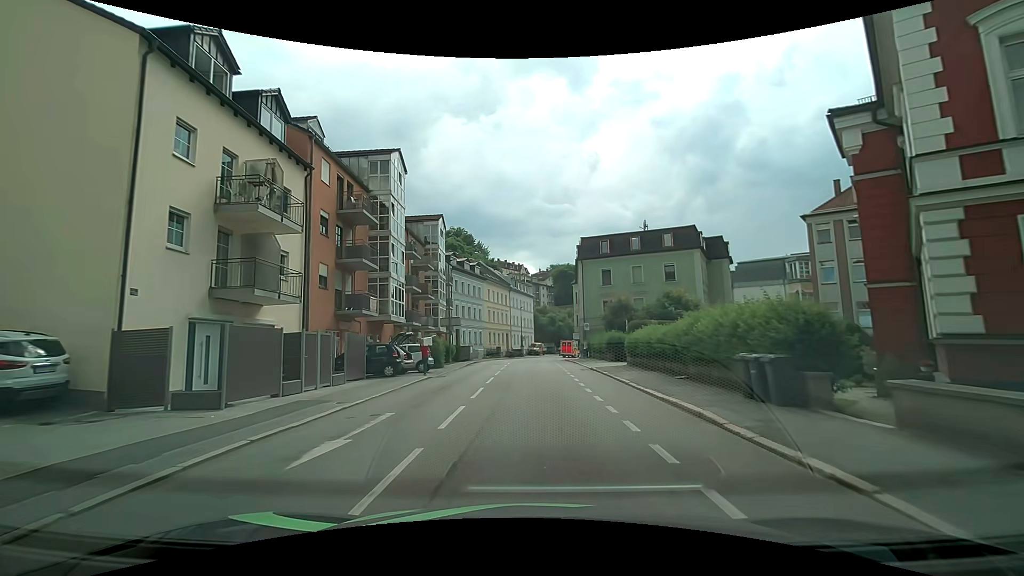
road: tertiary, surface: asphalt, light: Day
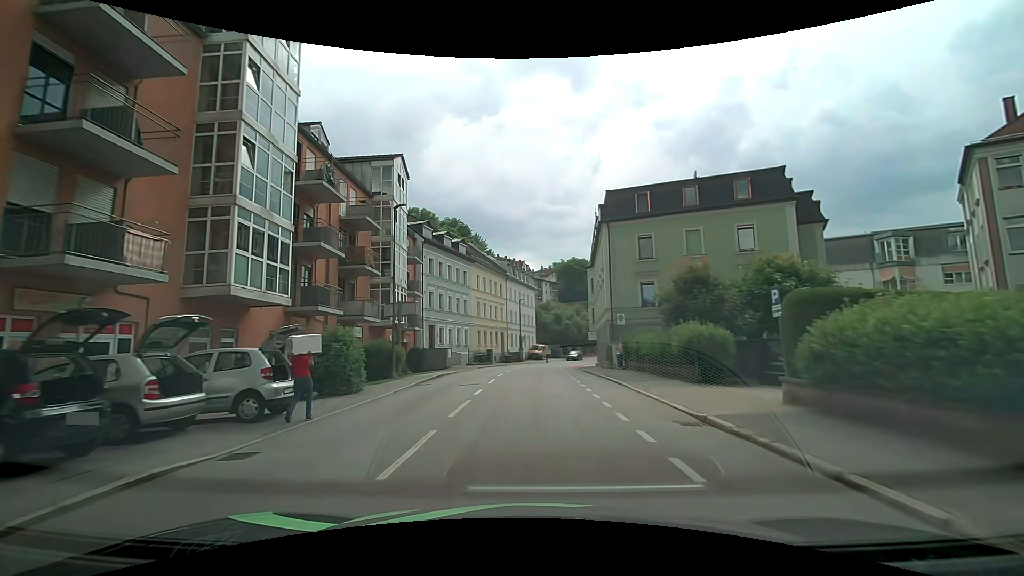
(-0.2, +16.8) m; 0°
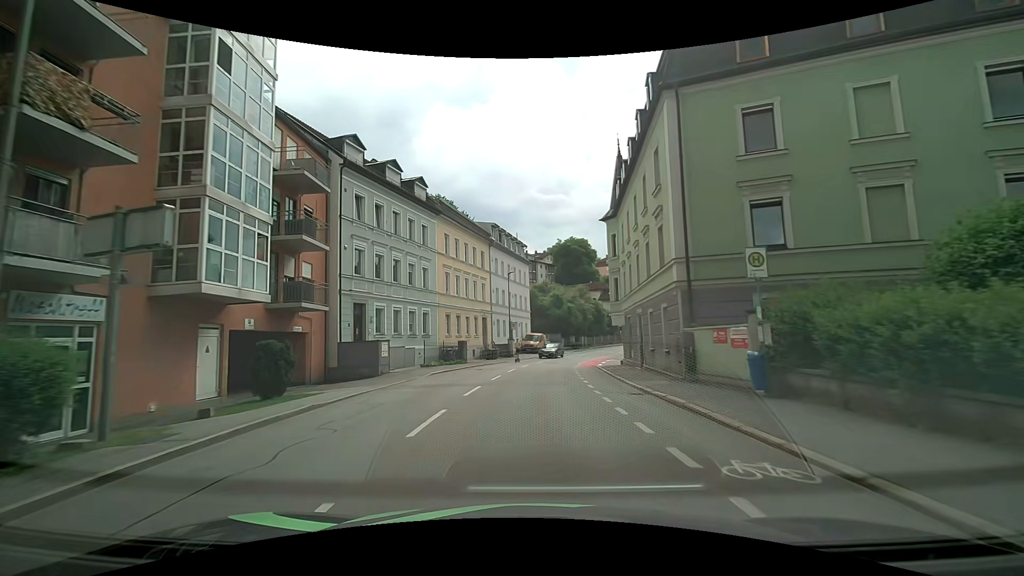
(-0.1, +17.7) m; 0°
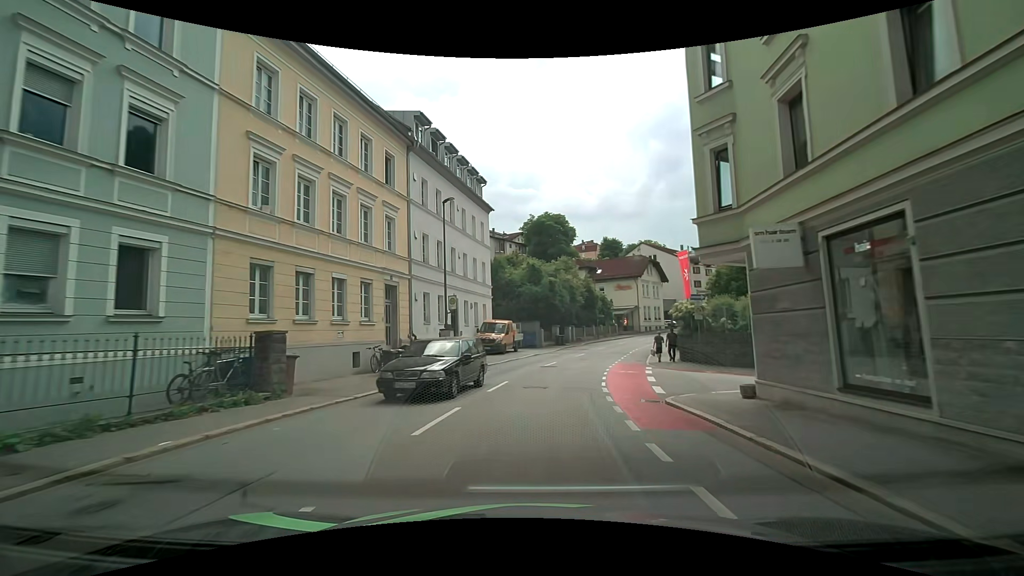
(+0.4, +23.8) m; +3°
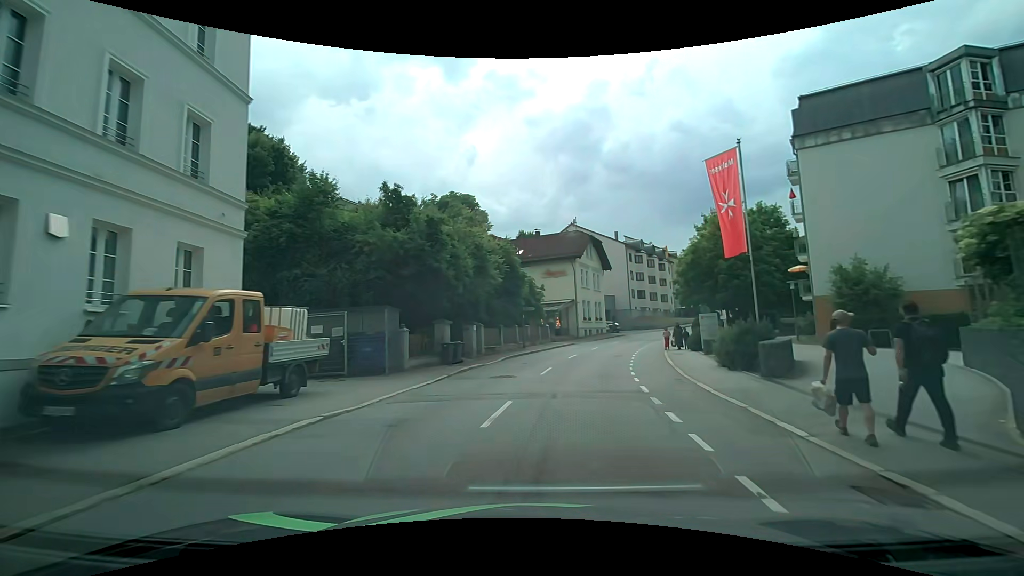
(+1.8, +25.3) m; +10°
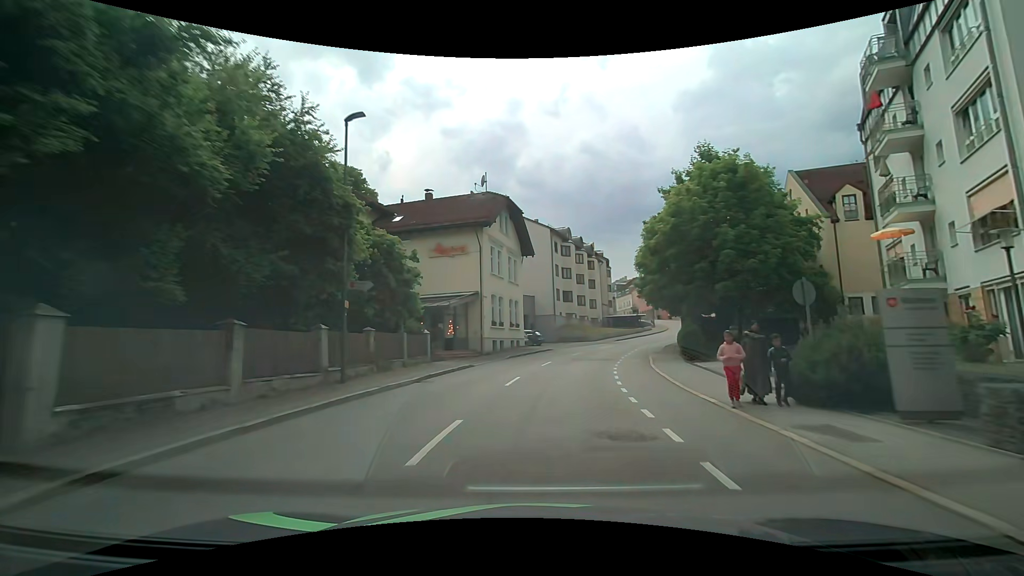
(+1.7, +20.0) m; +10°
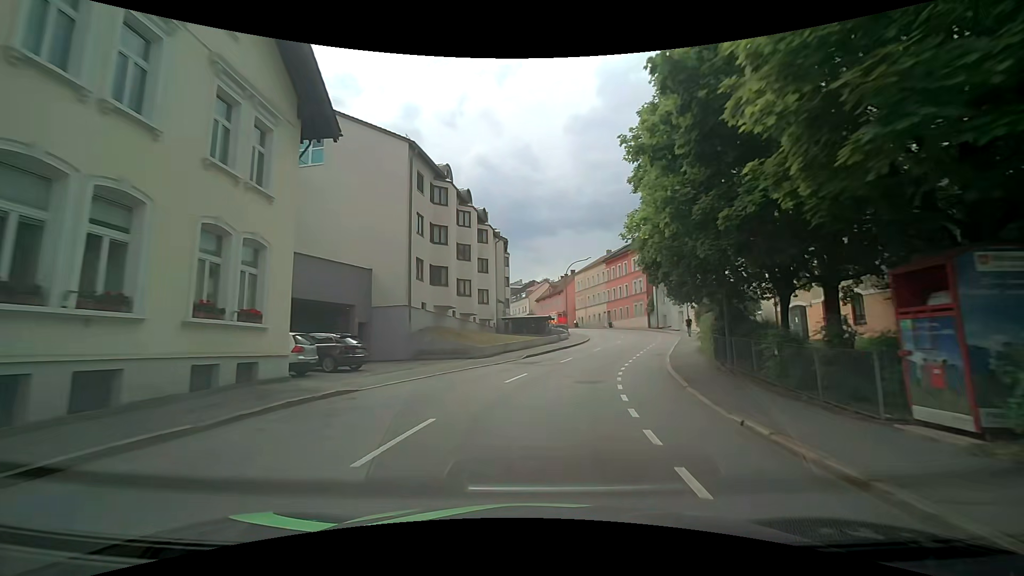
(+3.0, +26.5) m; +14°
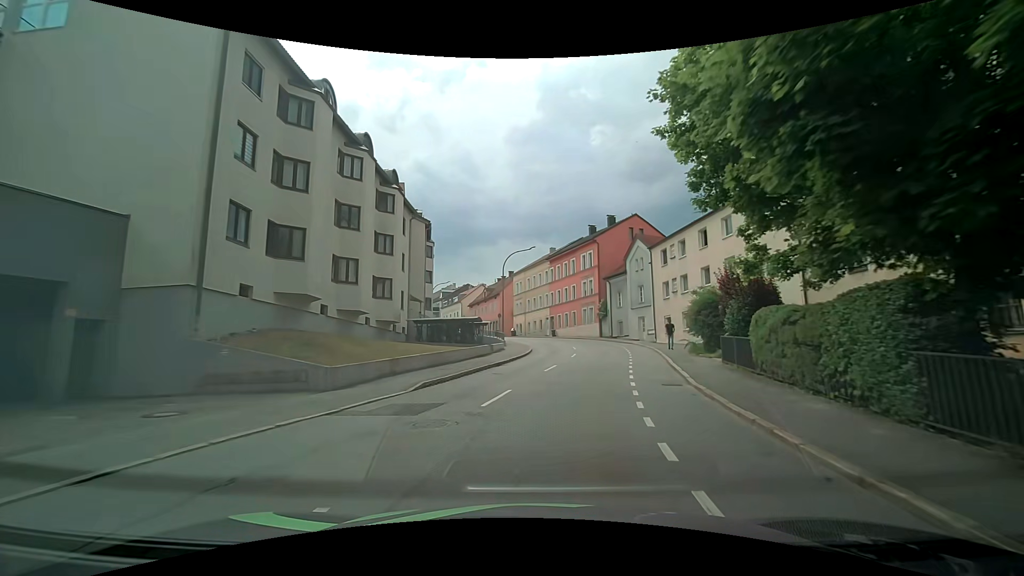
(+0.5, +12.8) m; +5°
(+1, +10) (+2, +20) (+4, +30) (+5, +40) (+5, +50) (+3, +59) (-1, +69) (-4, +78) (-8, +87) (-12, +96) m
